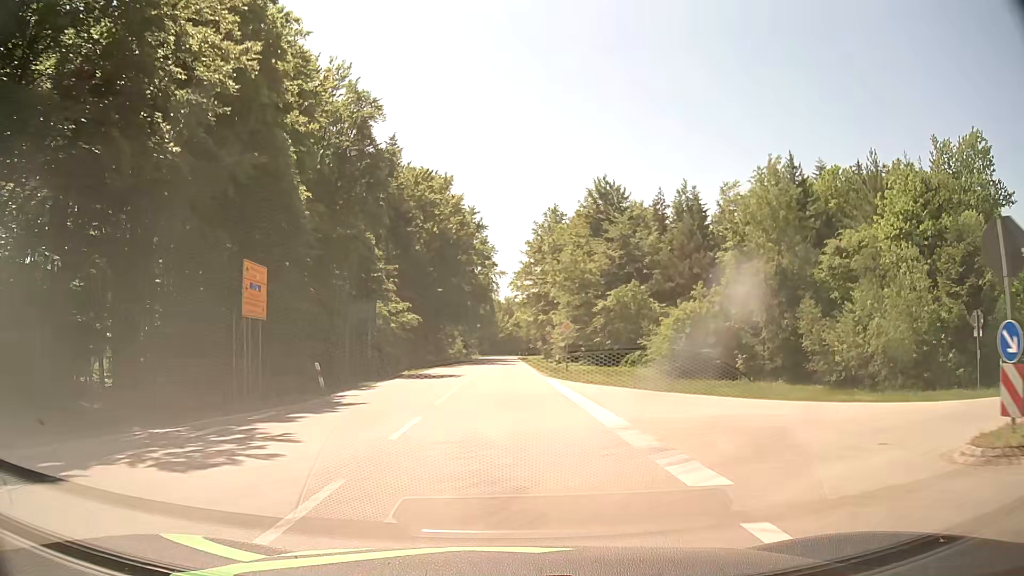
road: secondary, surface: asphalt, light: Day
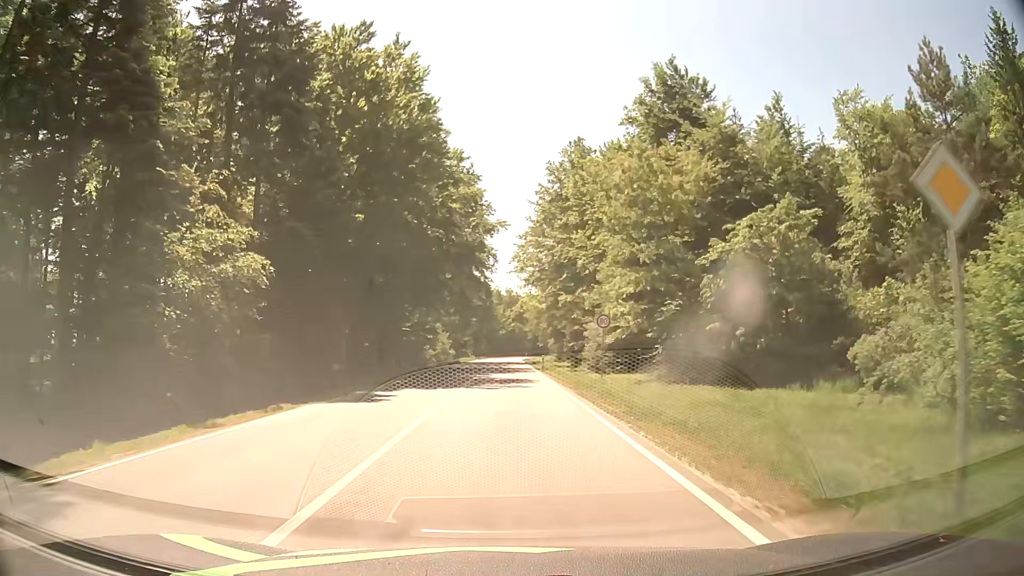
(-0.1, +34.7) m; 0°
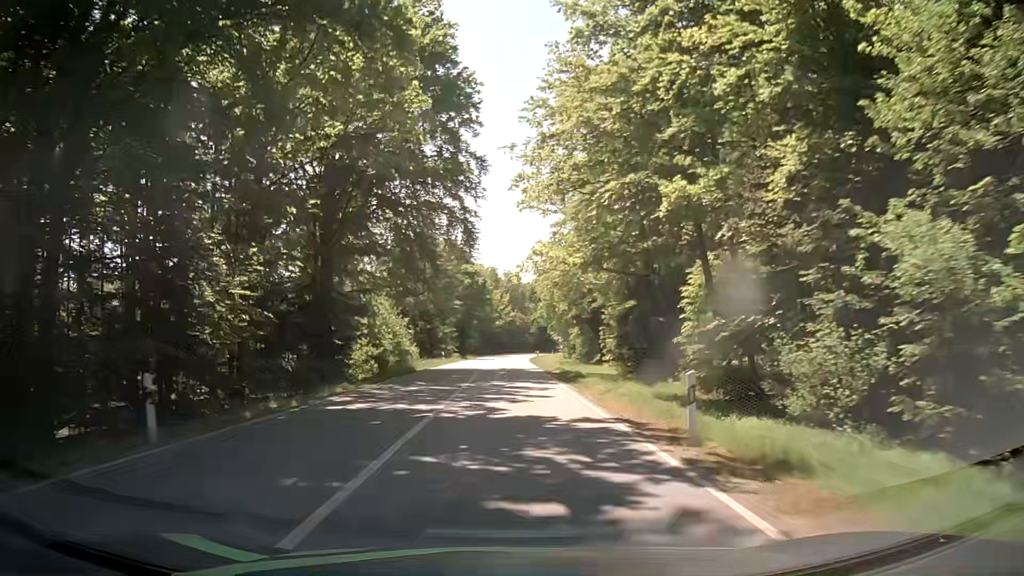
(+0.1, +40.4) m; 0°
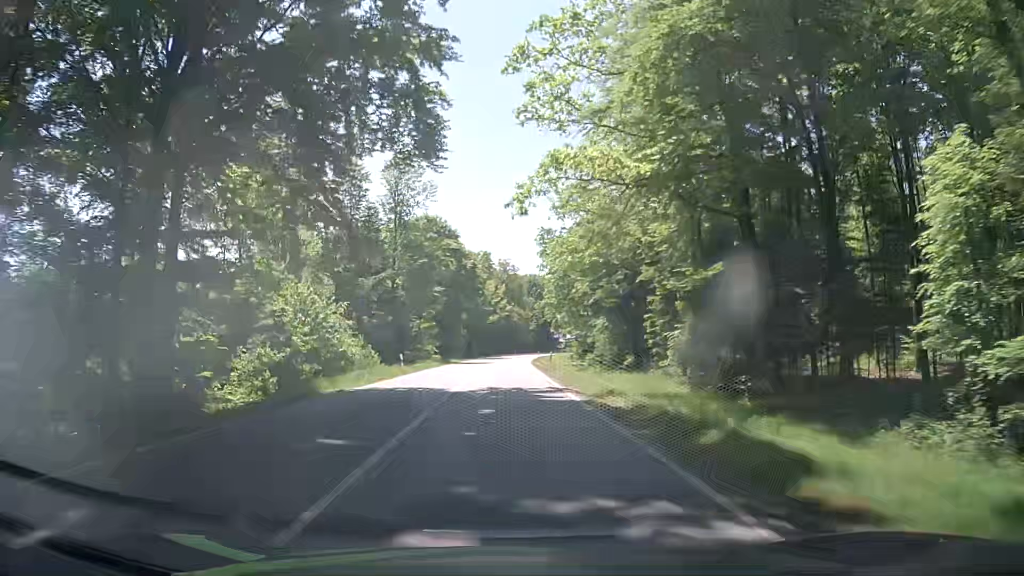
(+0.1, +22.0) m; -1°
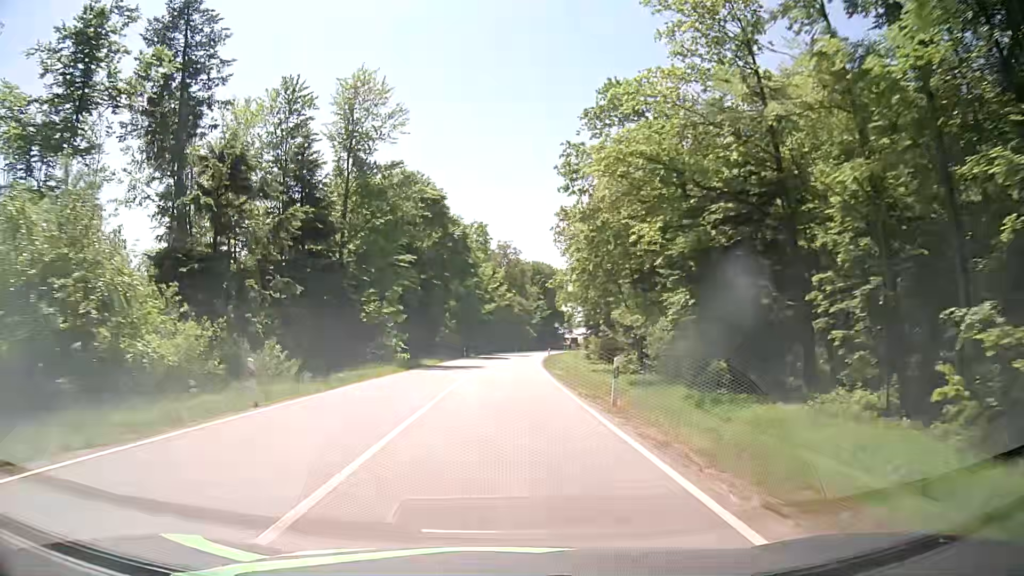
(+0.3, +22.9) m; +1°
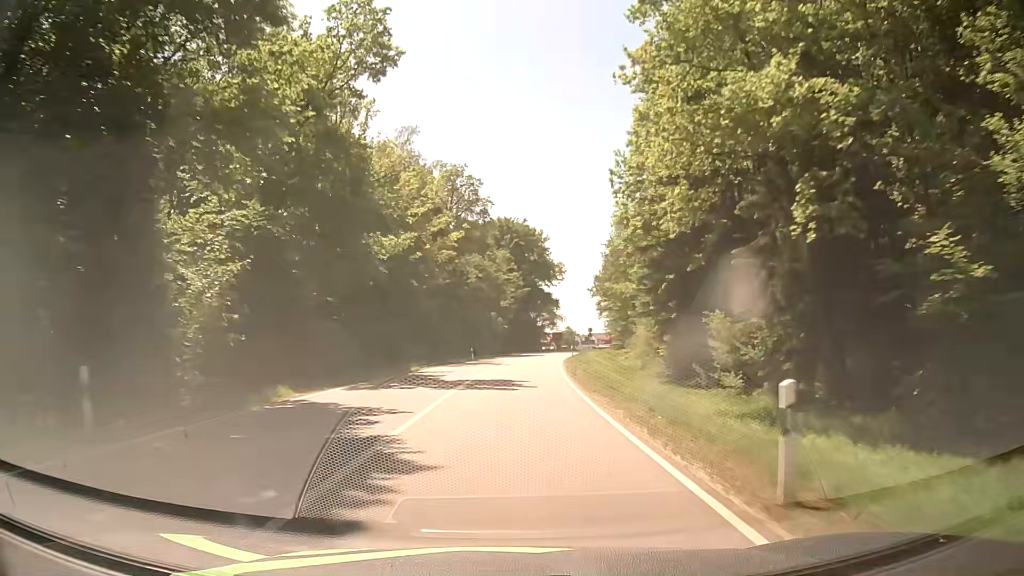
(+1.6, +59.4) m; +3°
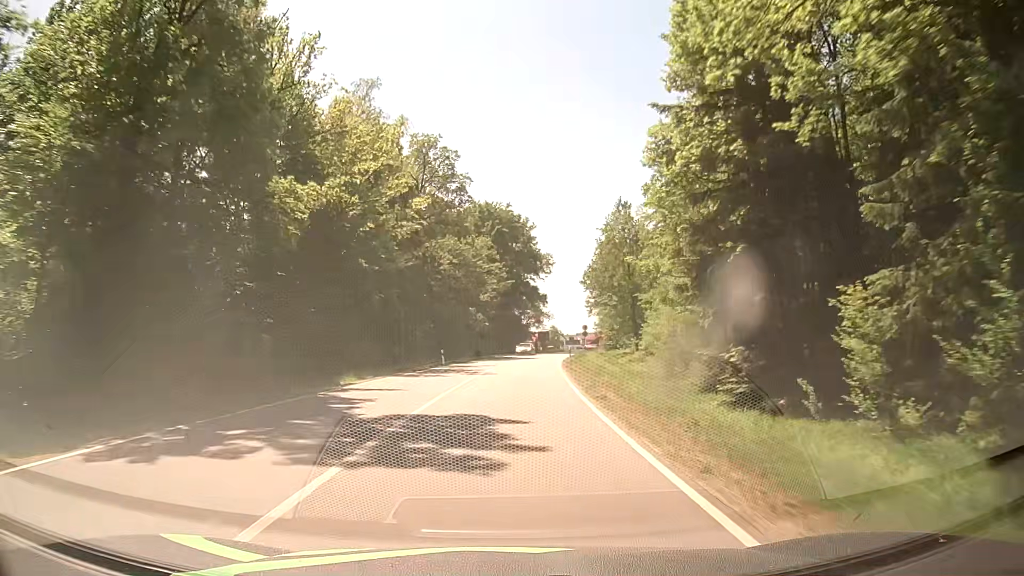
(+0.2, +12.0) m; +1°
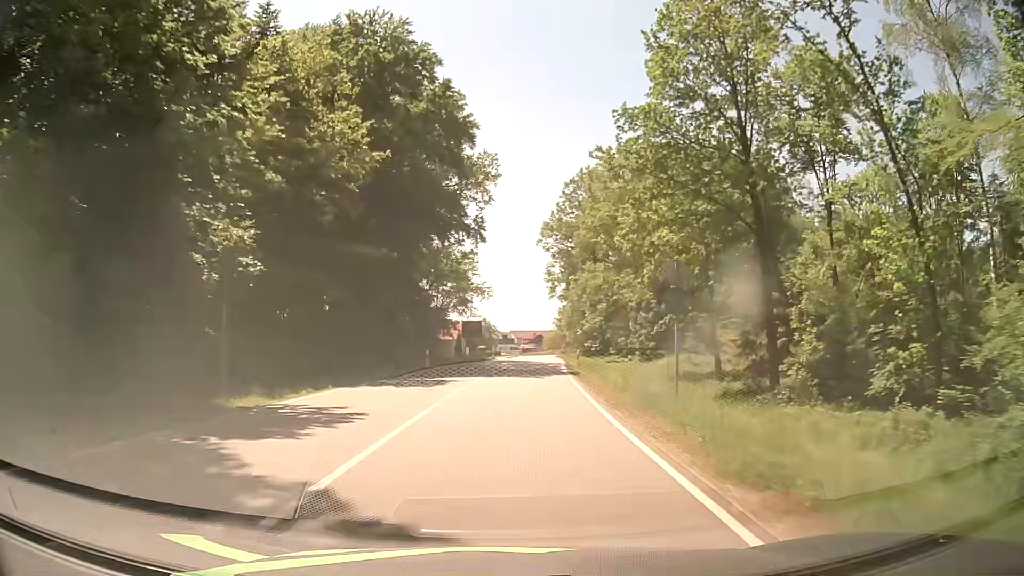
(+4.1, +56.2) m; +7°
(0, +10) (0, +20) (+1, +30) (+1, +40) (+2, +50) (+3, +60) (+3, +70) (+4, +80) (+5, +90) (+5, +100) m
